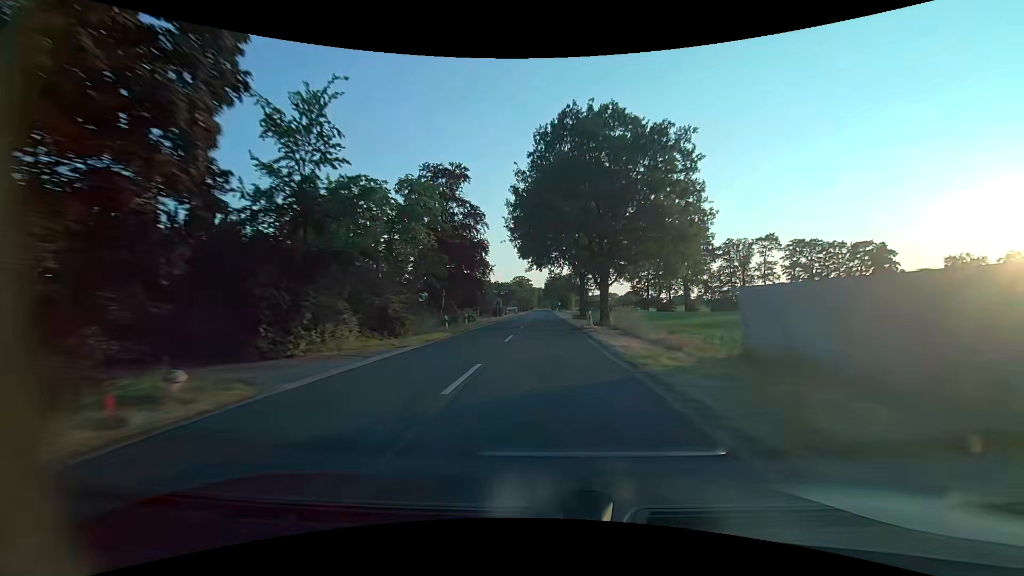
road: secondary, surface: asphalt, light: Day
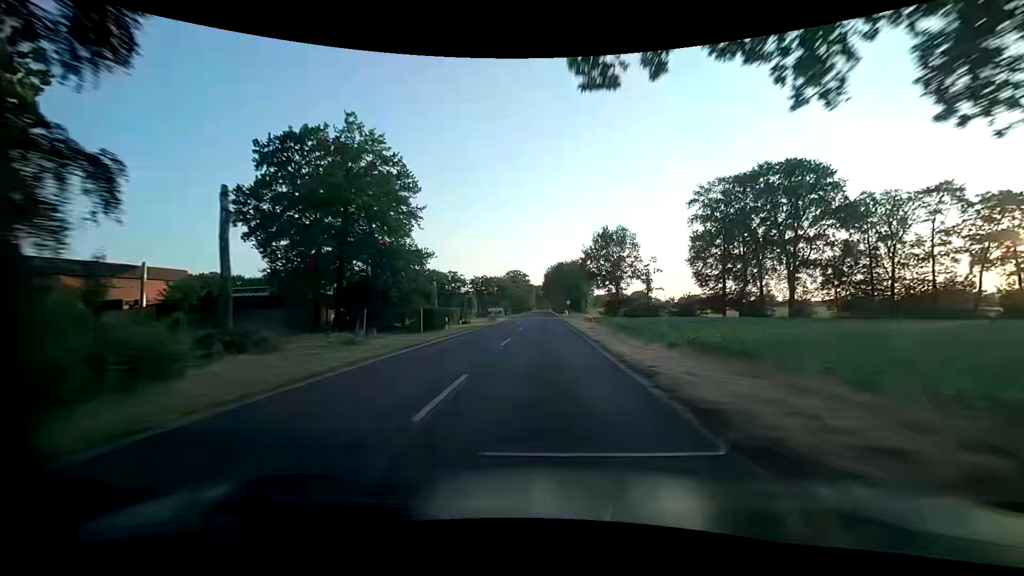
(-0.1, +49.8) m; 0°
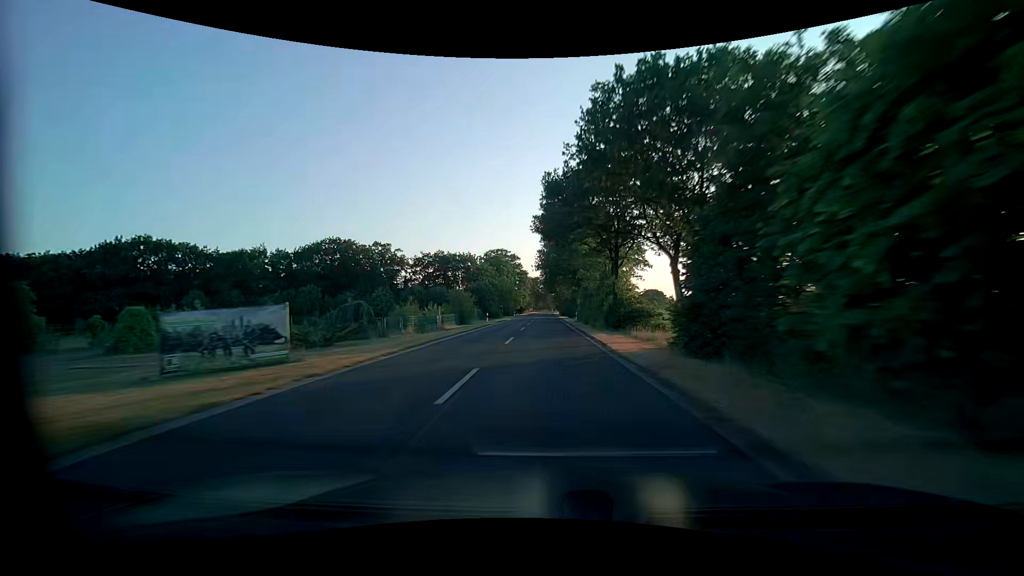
(-0.2, +83.0) m; 0°
(0, +10) (0, +20) (0, +30) (0, +40) (0, +50) (0, +60) (0, +70) (0, +80) (0, +90) (0, +100) m
